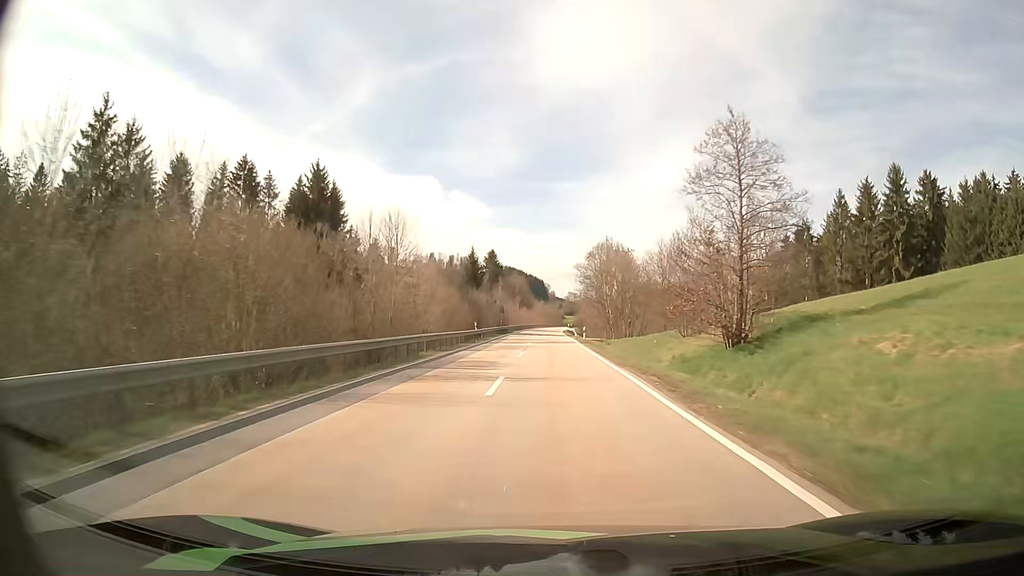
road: secondary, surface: asphalt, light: Day
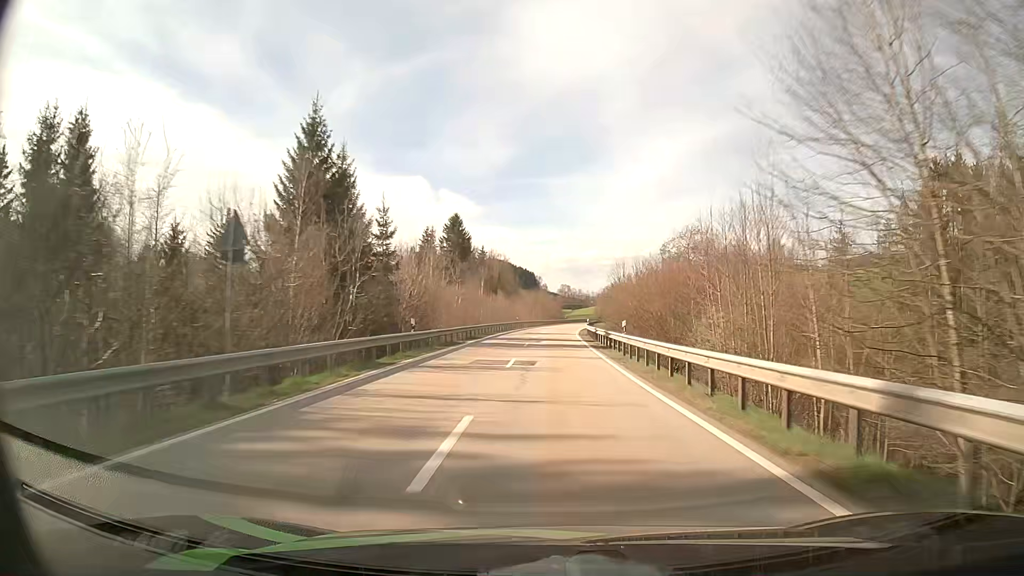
(+0.2, +75.6) m; +1°
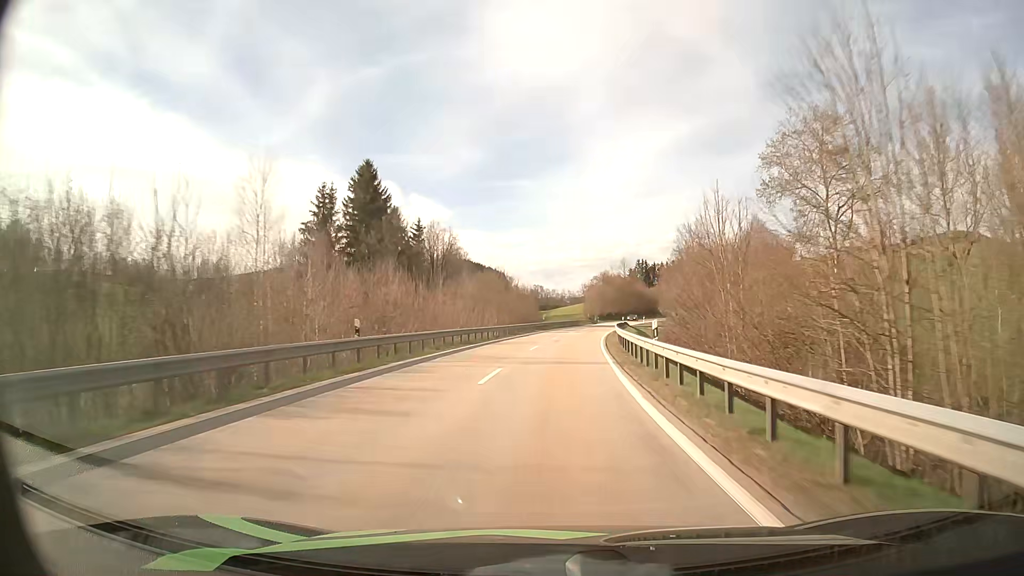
(+1.2, +58.9) m; +2°
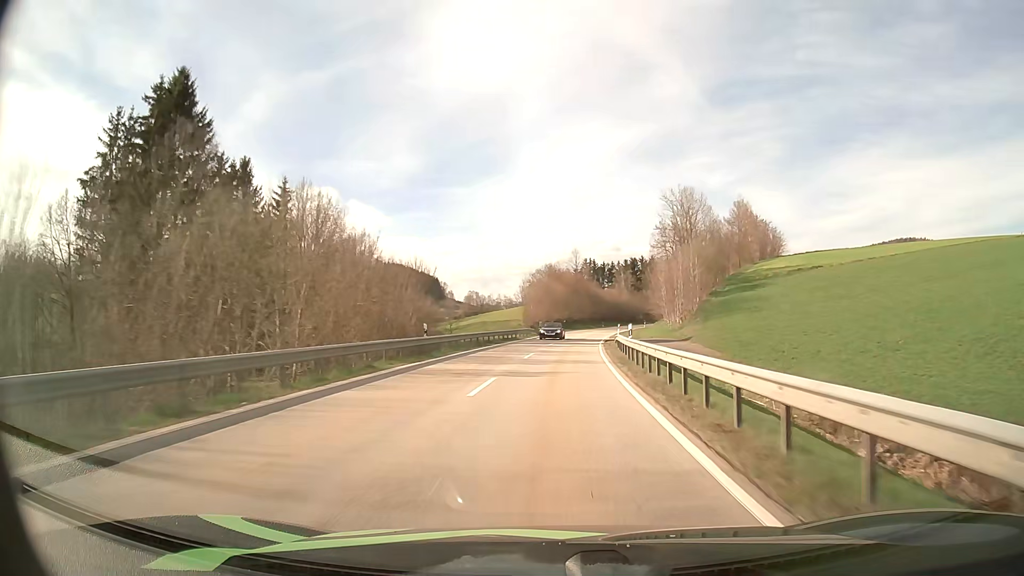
(+1.8, +42.9) m; +5°
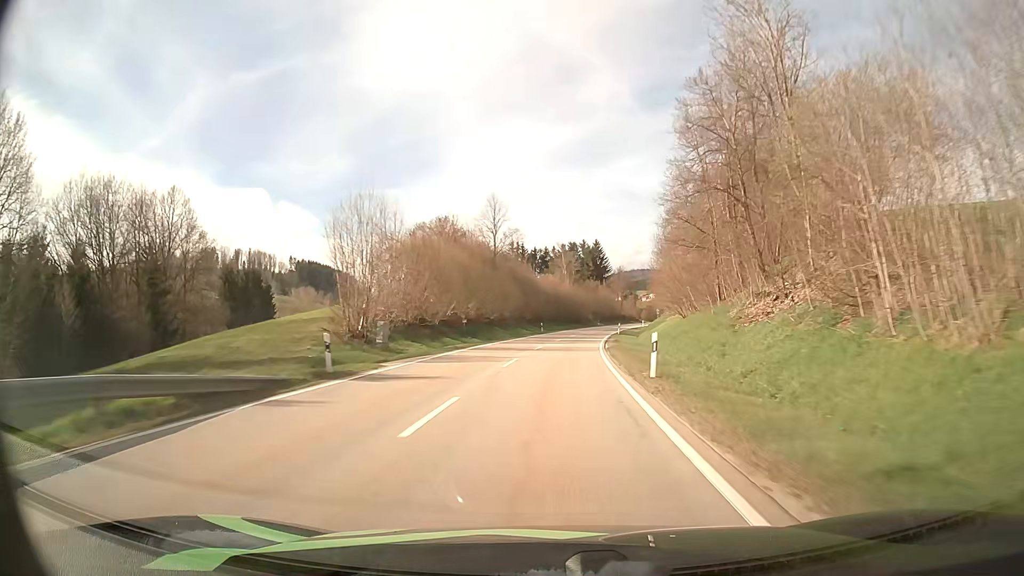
(+3.6, +57.6) m; +6°
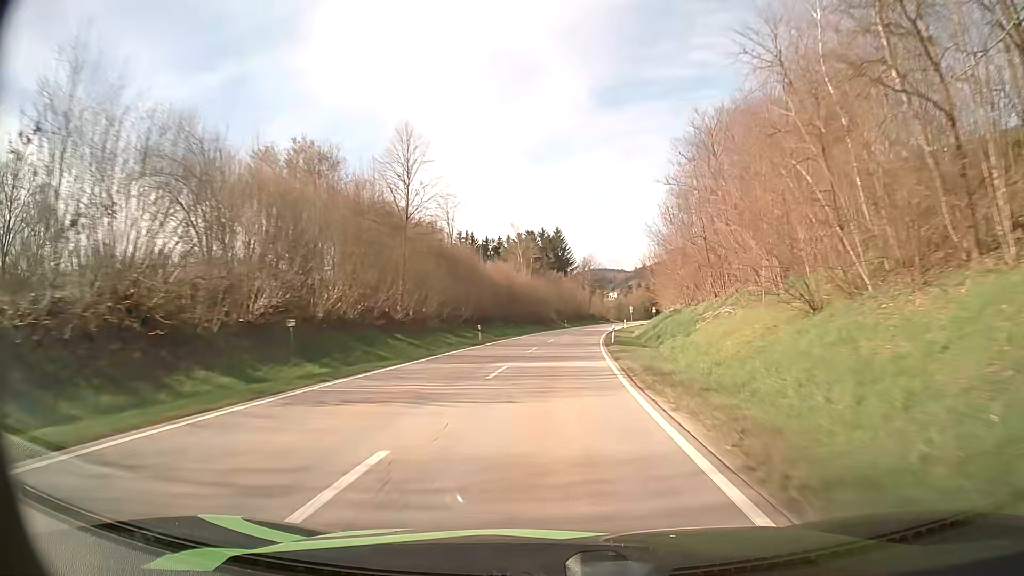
(+0.9, +29.1) m; +4°
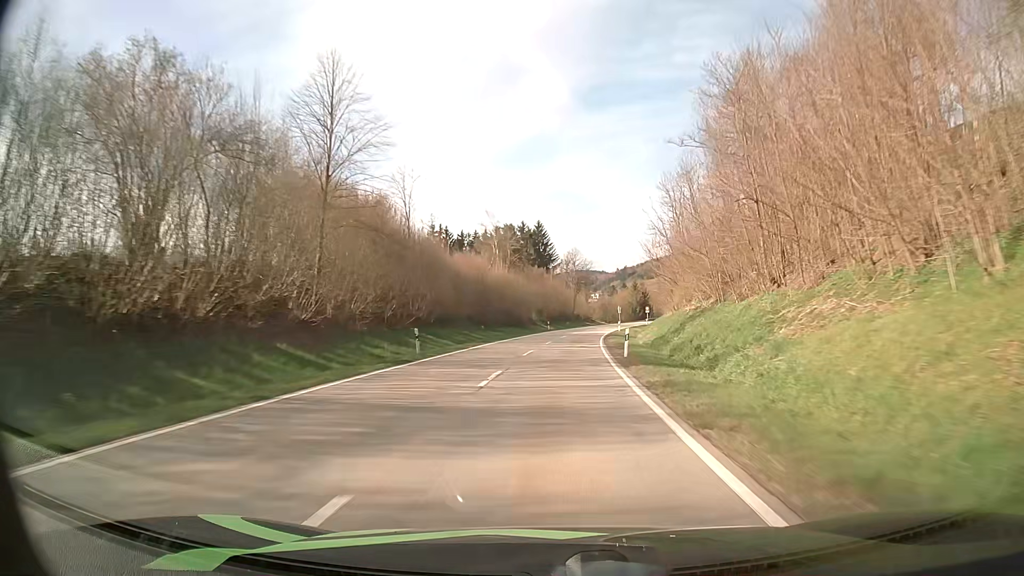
(+0.1, +14.5) m; +1°
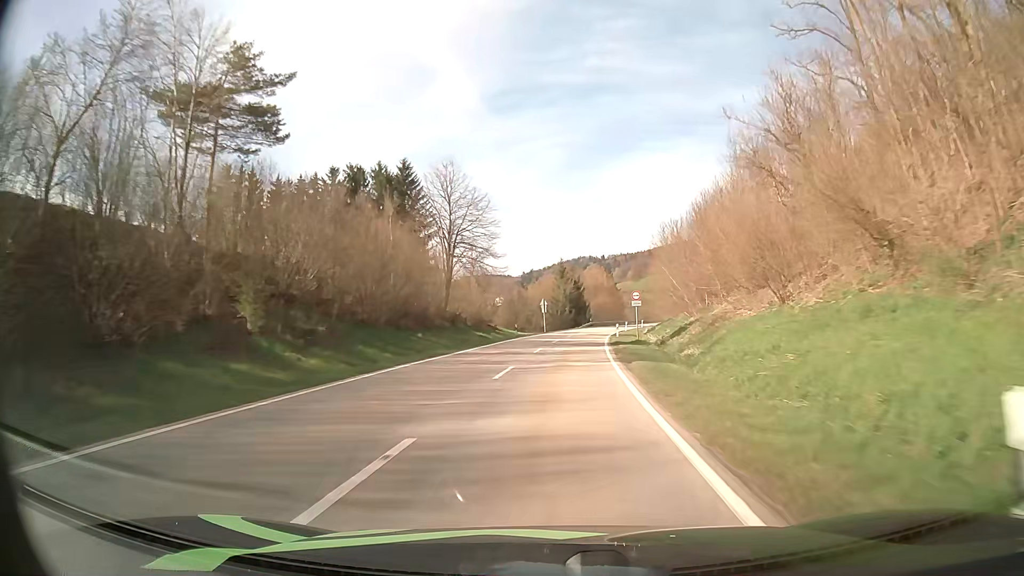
(+5.4, +71.3) m; +8°
(0, +10) (0, +20) (+1, +30) (+1, +40) (+2, +50) (+3, +60) (+5, +70) (+6, +80) (+8, +89) (+10, +99) m
